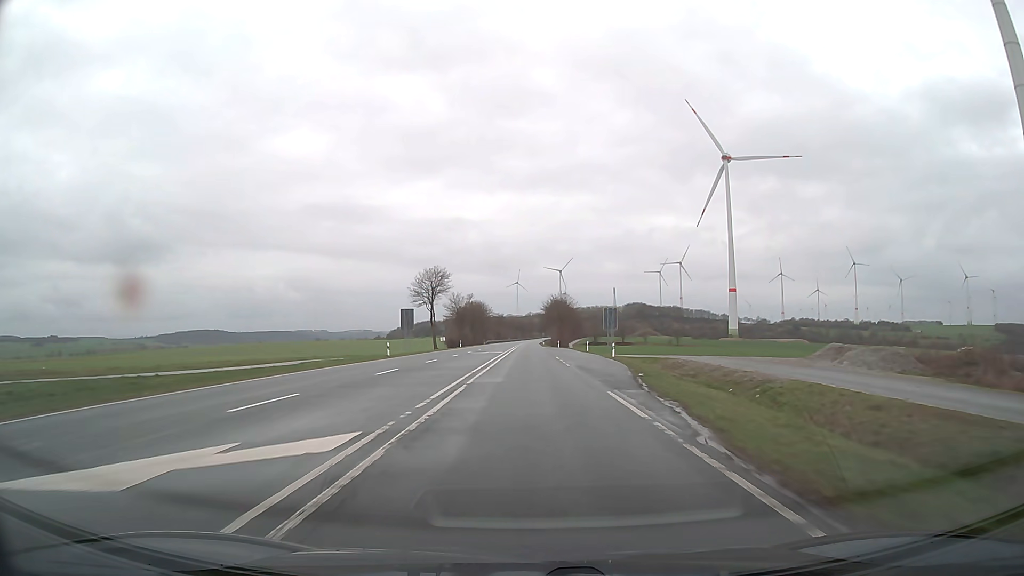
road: primary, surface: asphalt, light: Day
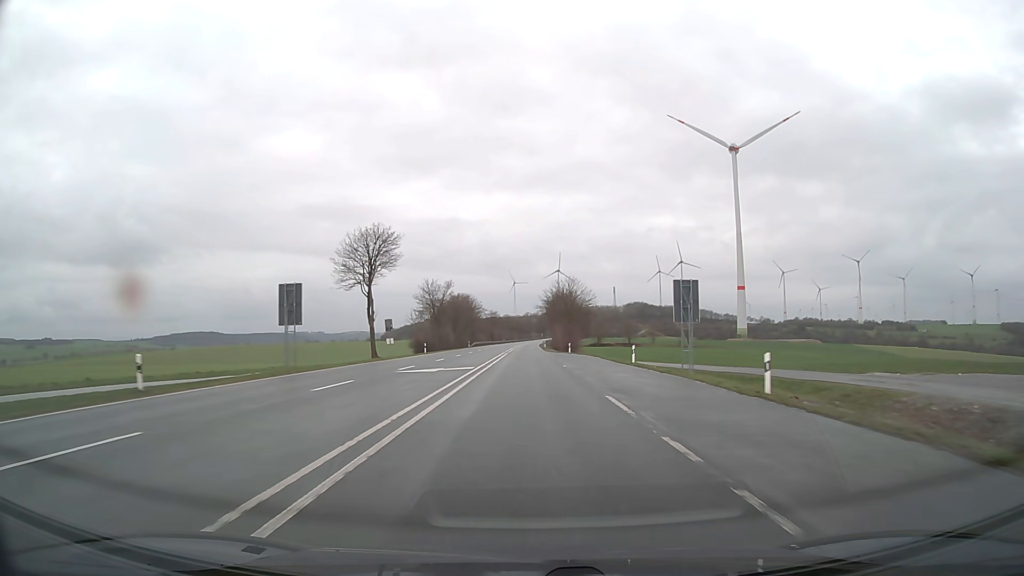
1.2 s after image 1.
(+0.1, +31.6) m; 0°
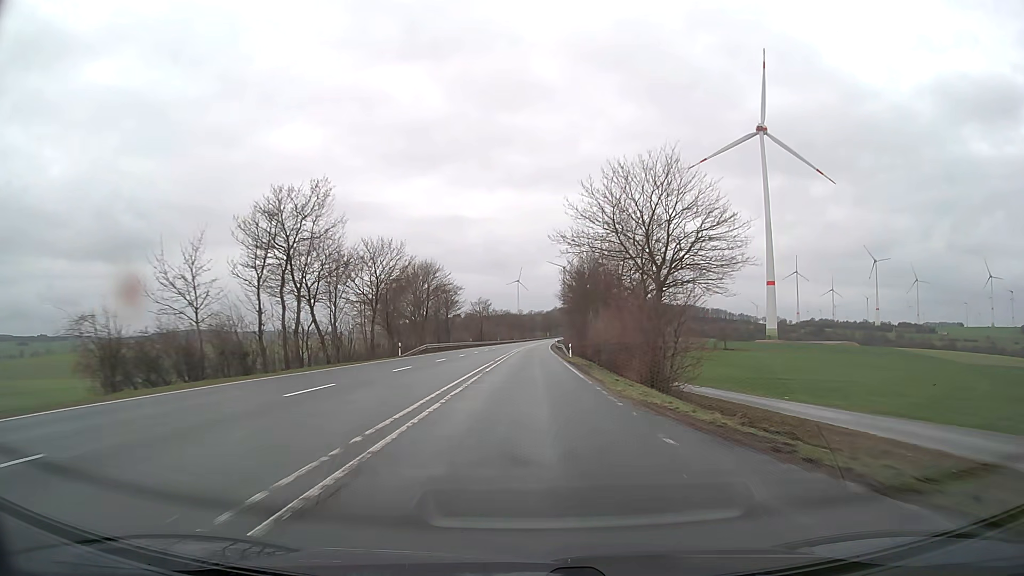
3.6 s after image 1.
(-0.1, +63.2) m; 0°
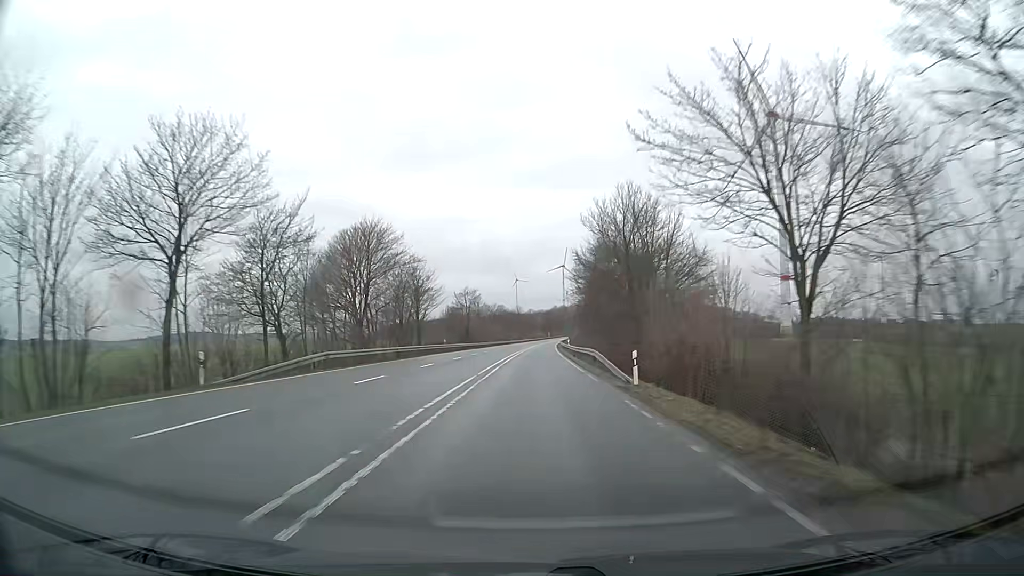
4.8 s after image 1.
(-0.1, +31.6) m; 0°
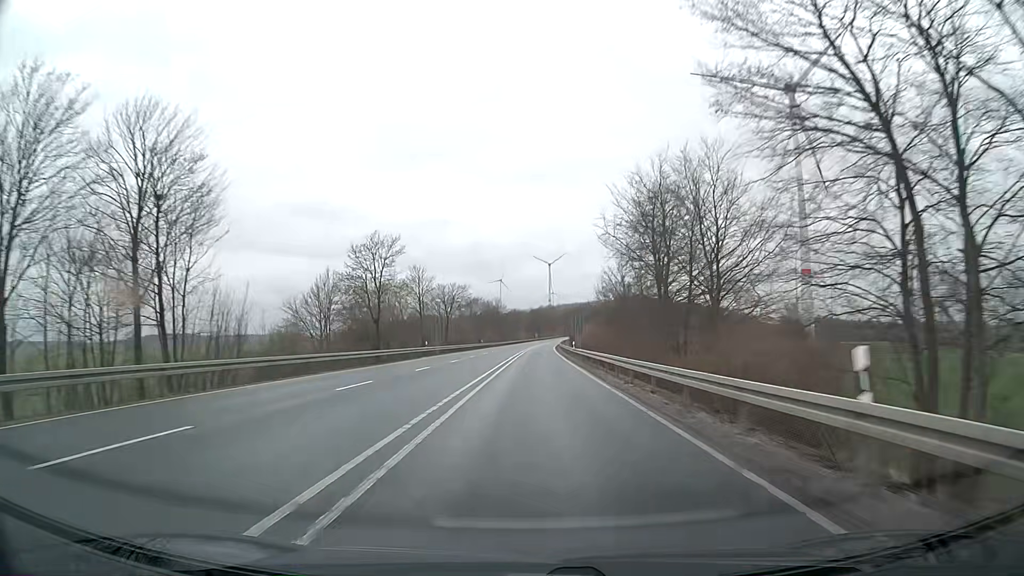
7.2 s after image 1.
(+0.8, +63.3) m; +1°
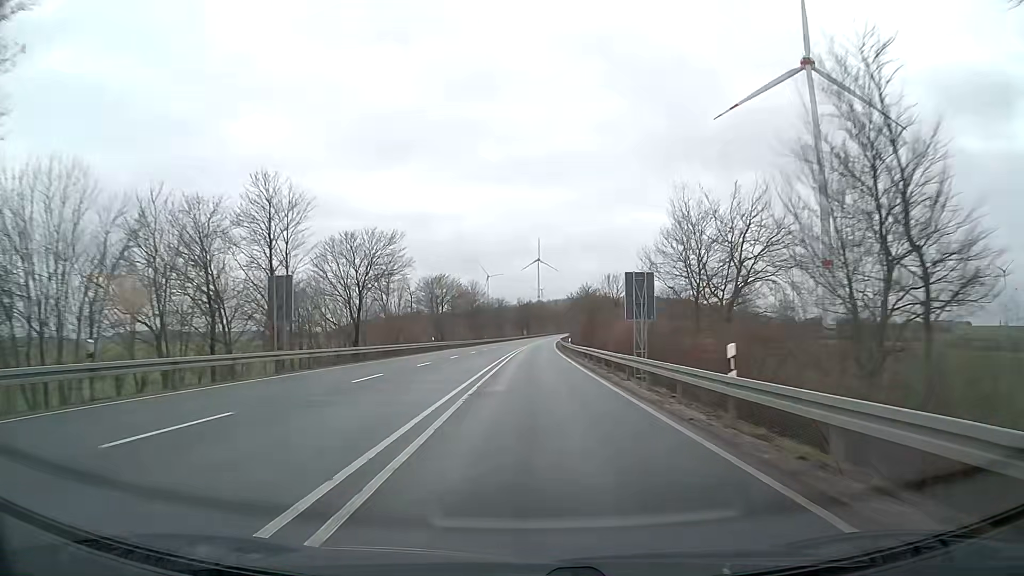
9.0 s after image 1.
(+0.5, +47.5) m; +1°
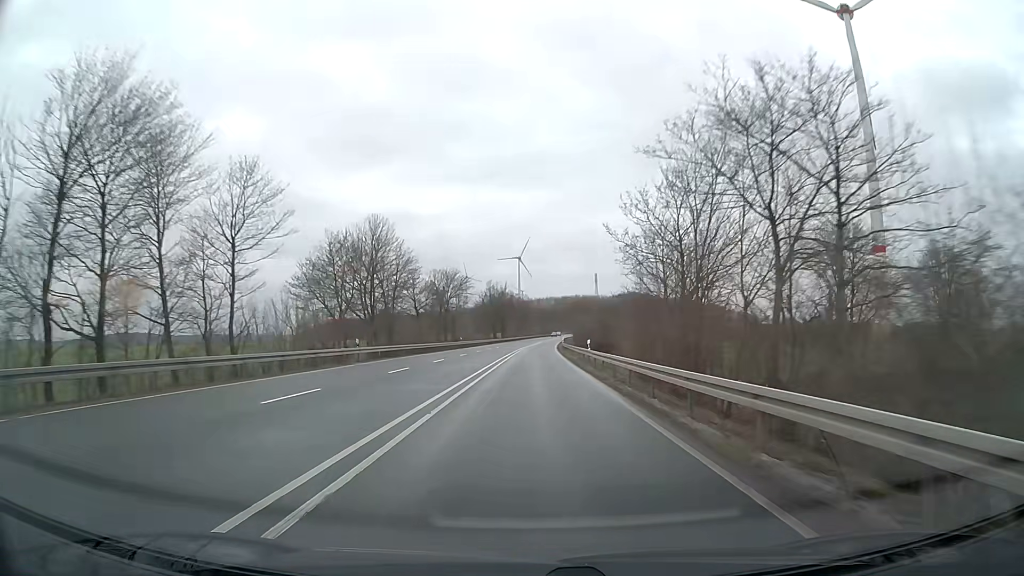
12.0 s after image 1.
(+1.1, +79.1) m; +2°
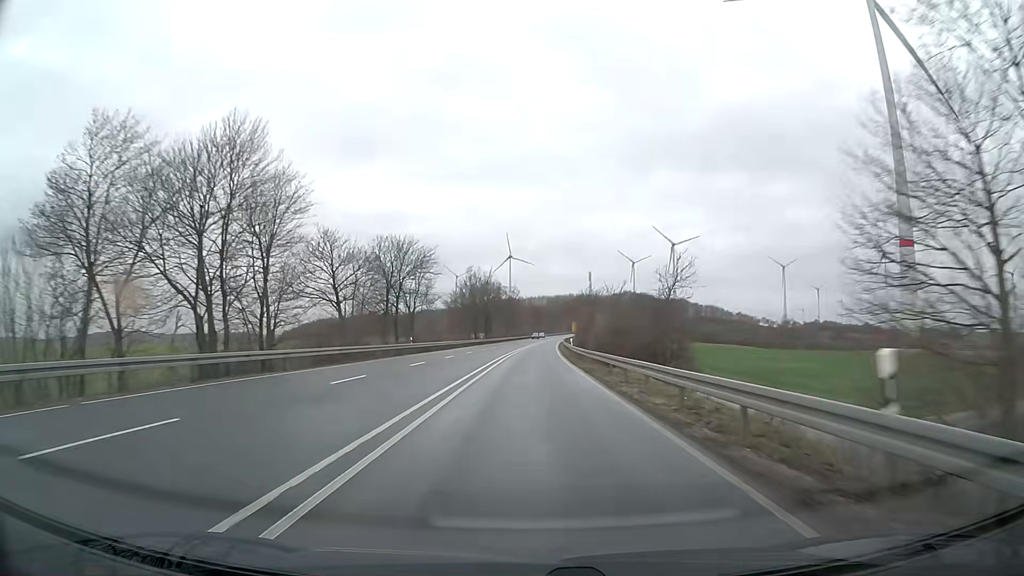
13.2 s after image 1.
(+0.2, +31.6) m; +1°
(0, +10) (0, +20) (0, +30) (0, +40) (+1, +50) (+1, +60) (+1, +70) (+2, +80) (+2, +90) (+3, +100) m
